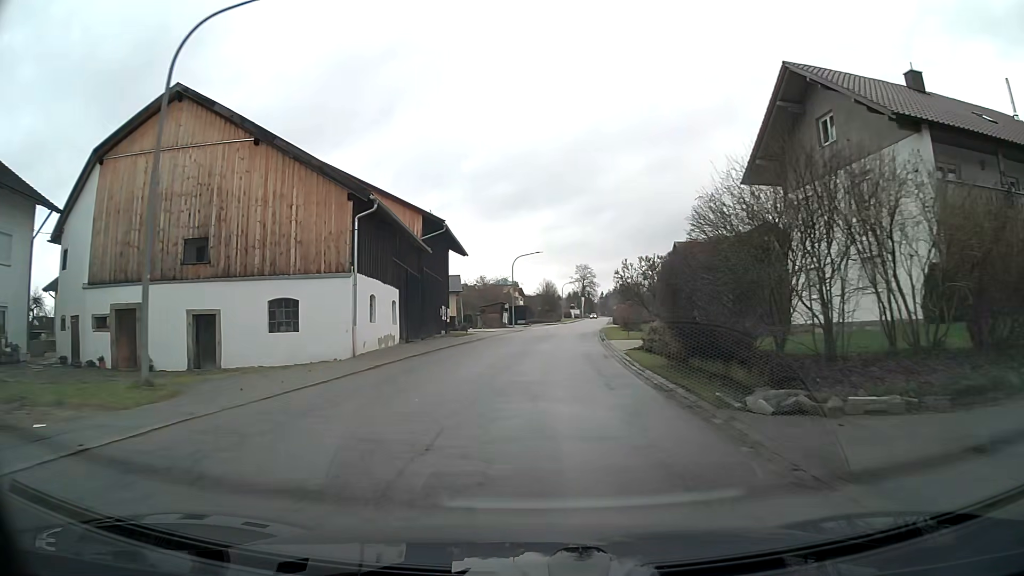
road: tertiary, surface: asphalt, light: Day
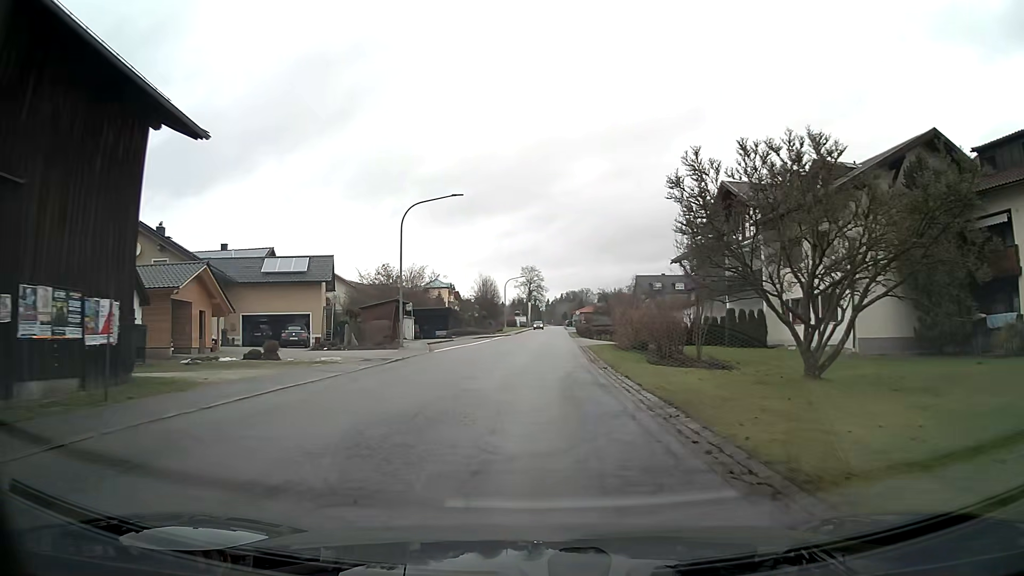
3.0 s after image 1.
(+1.5, +34.0) m; +5°
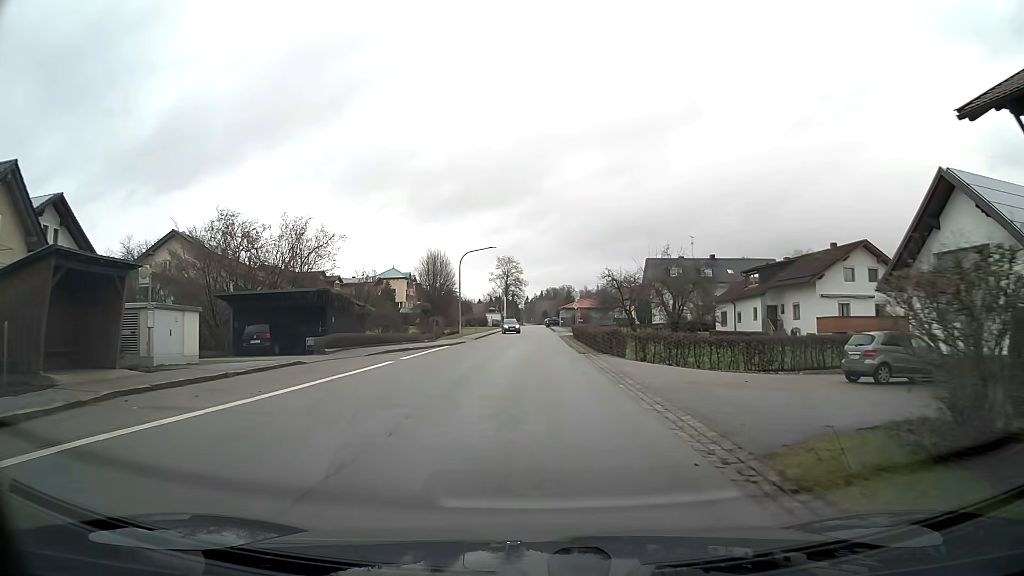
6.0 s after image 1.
(+0.5, +33.0) m; +1°
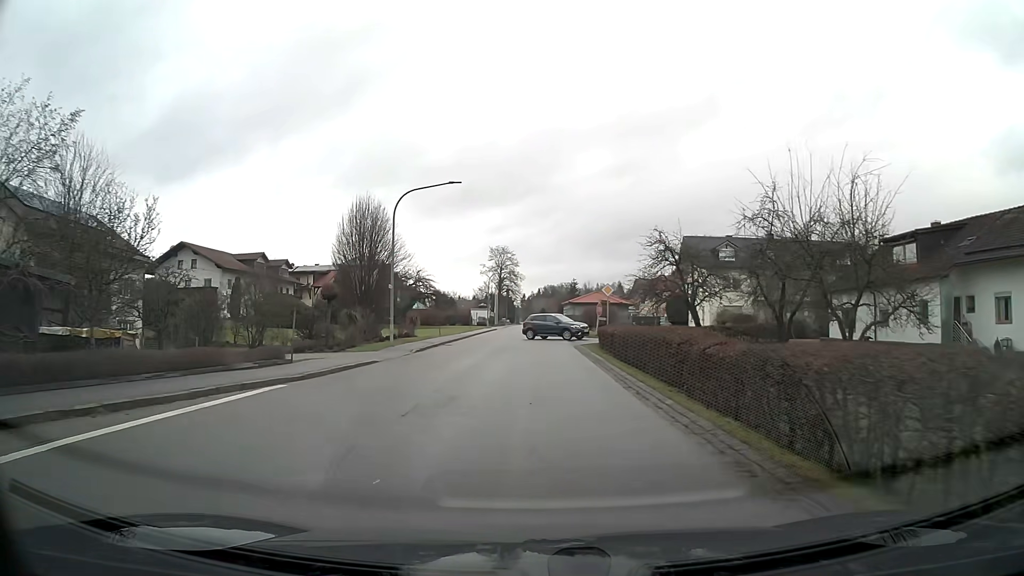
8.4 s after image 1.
(0.0, +25.7) m; 0°
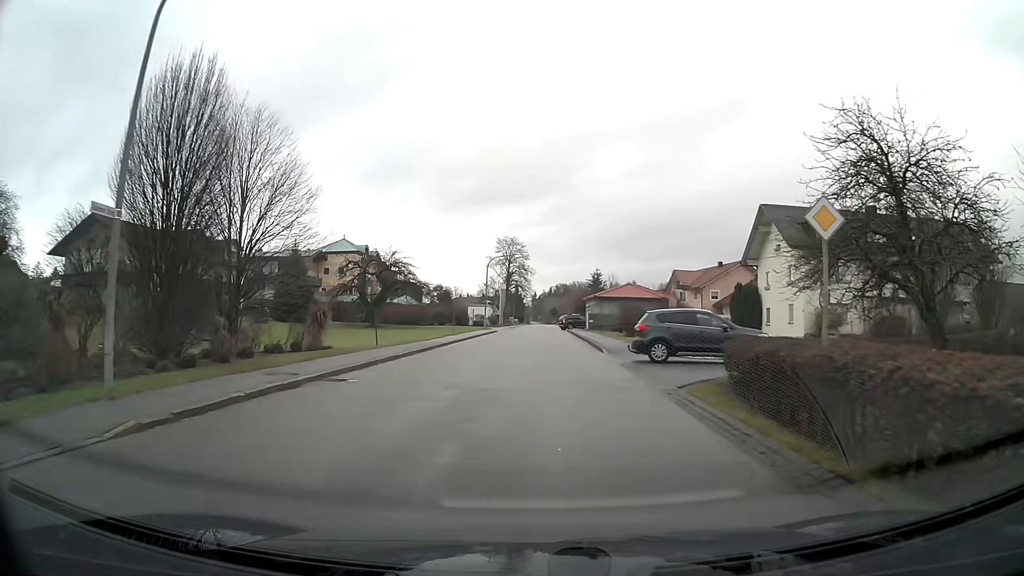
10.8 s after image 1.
(-0.2, +21.3) m; -1°
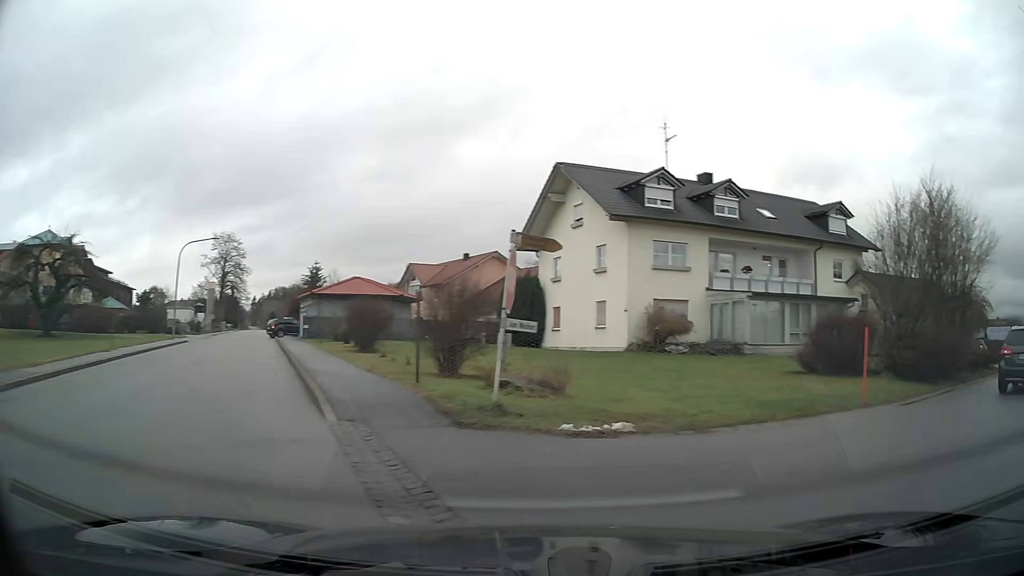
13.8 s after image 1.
(+1.6, +15.1) m; +30°
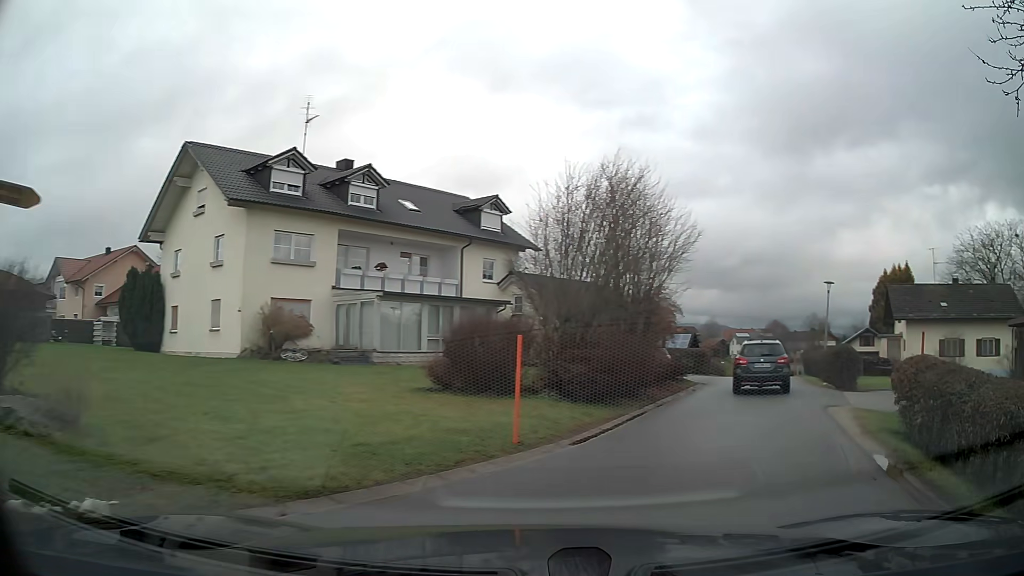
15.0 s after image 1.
(+1.1, +4.0) m; +28°
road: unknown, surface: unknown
